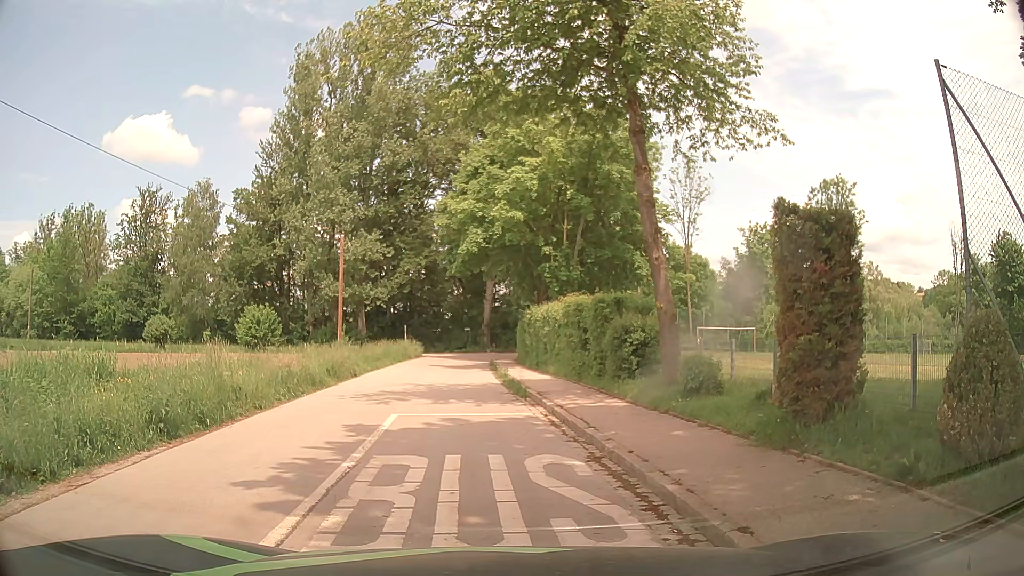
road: tertiary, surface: asphalt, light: Day
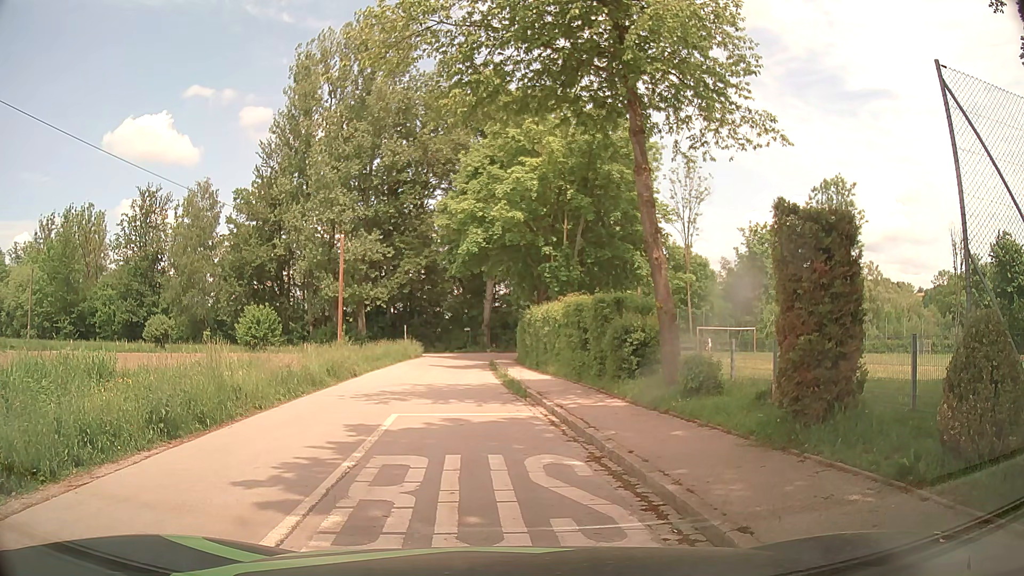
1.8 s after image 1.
(0.0, 0.0) m; 0°
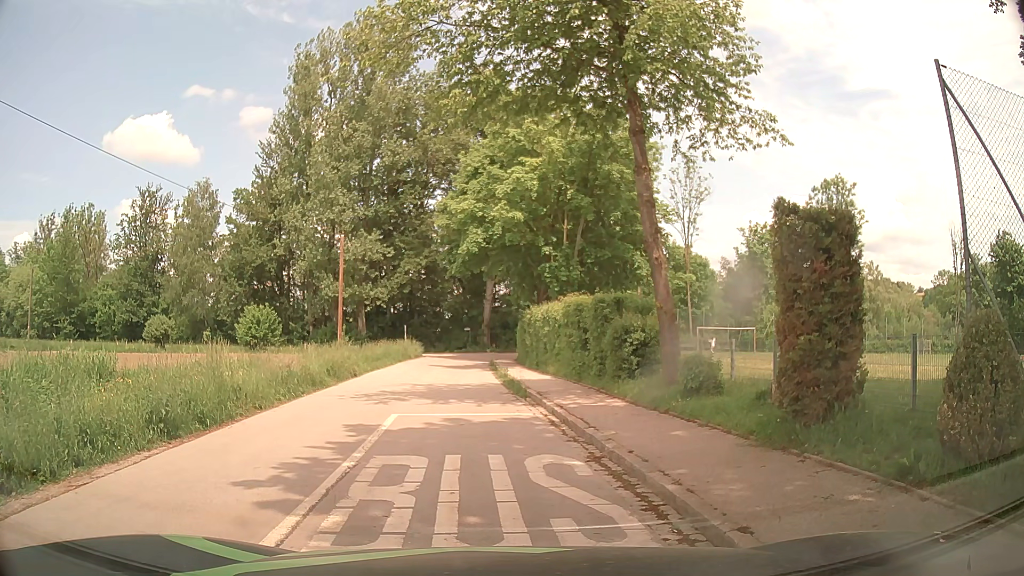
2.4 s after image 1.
(0.0, 0.0) m; 0°
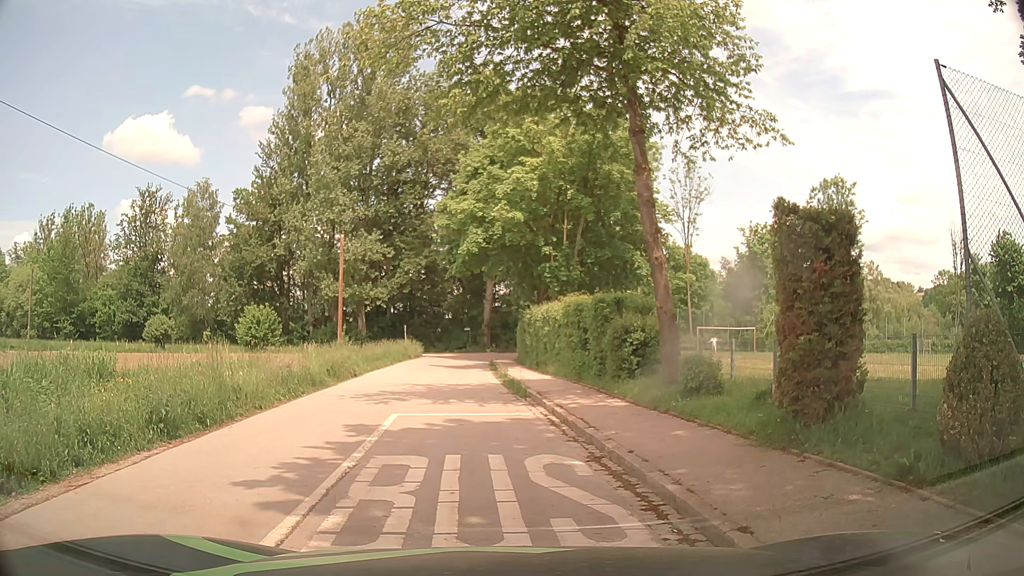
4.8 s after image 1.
(0.0, 0.0) m; 0°
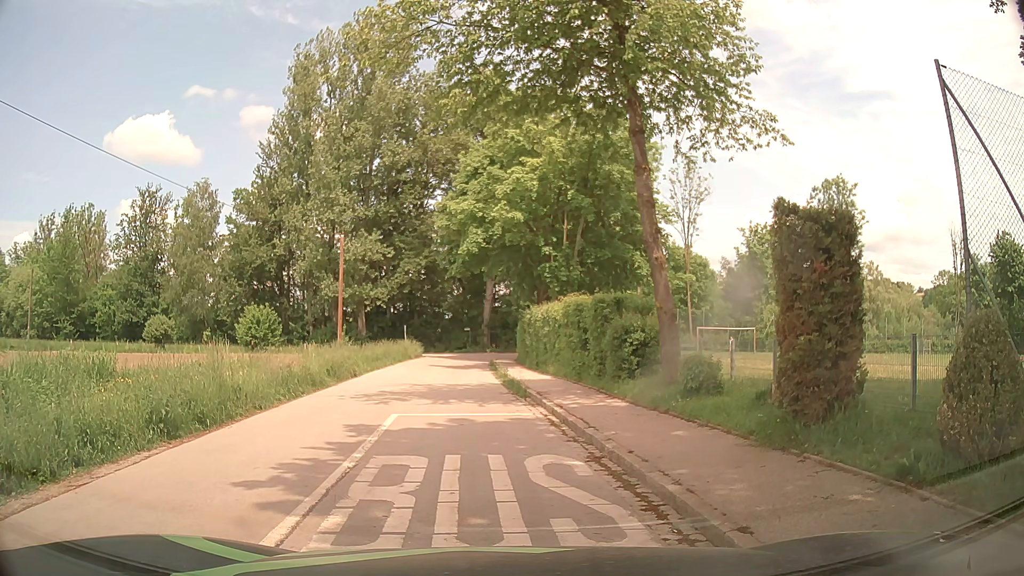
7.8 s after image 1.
(0.0, 0.0) m; 0°
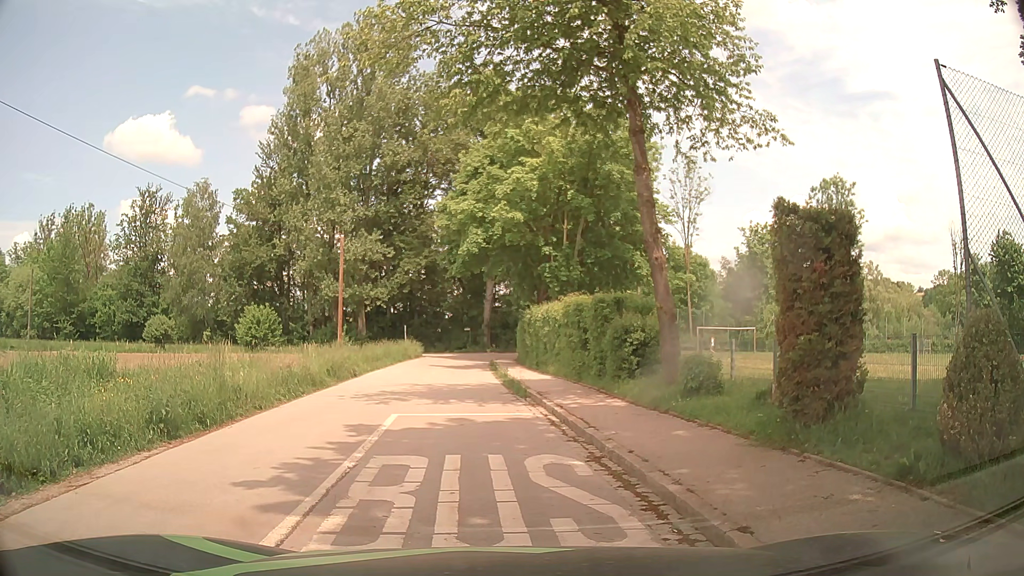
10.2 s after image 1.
(0.0, 0.0) m; 0°
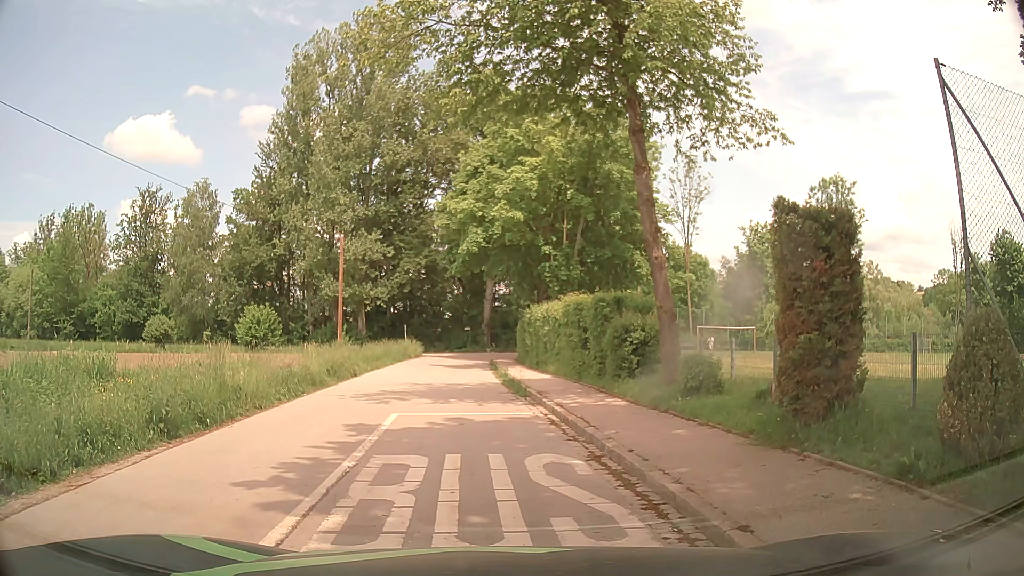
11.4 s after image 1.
(0.0, 0.0) m; 0°
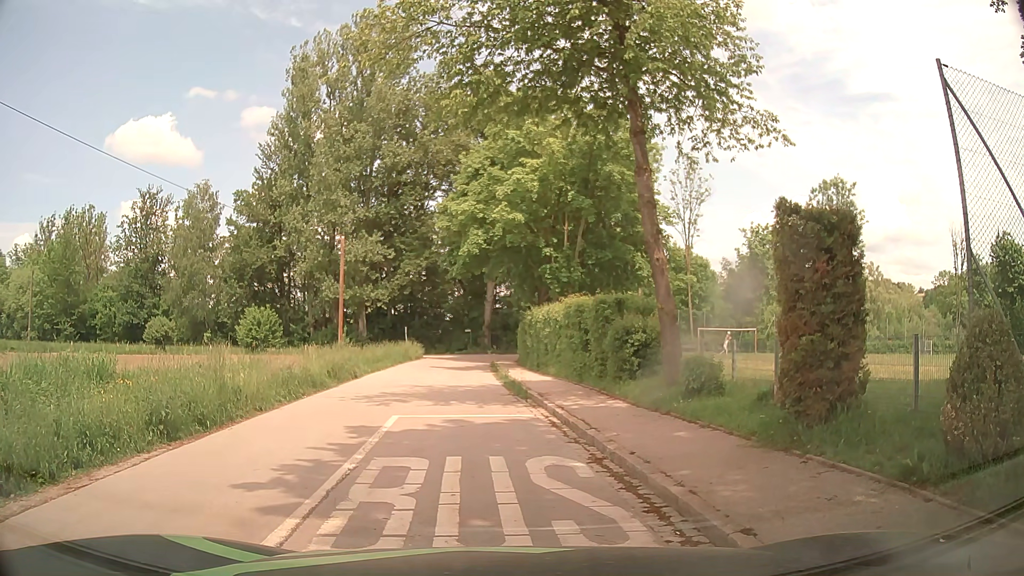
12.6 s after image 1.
(0.0, 0.0) m; 0°
